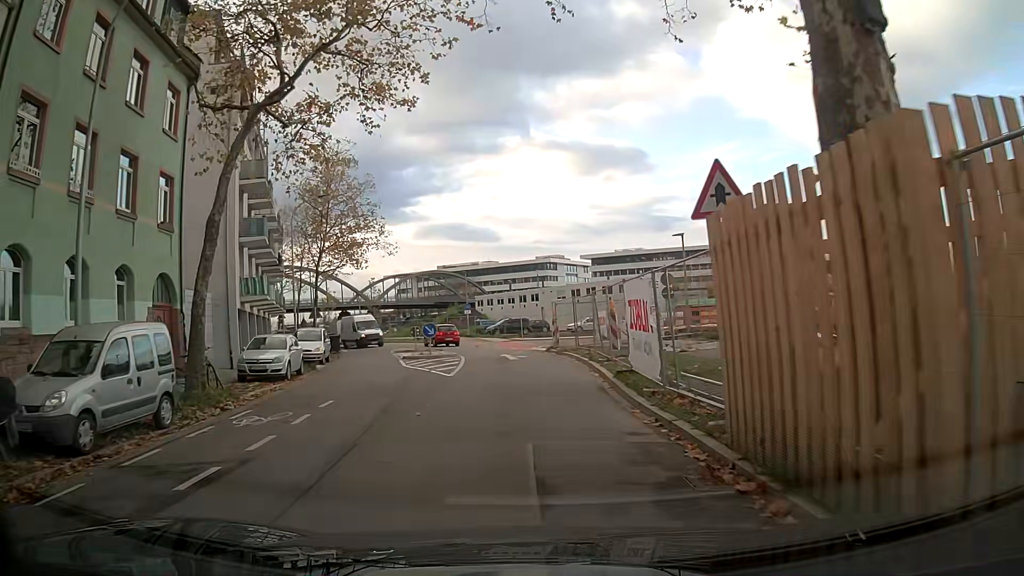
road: tertiary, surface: asphalt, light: Day
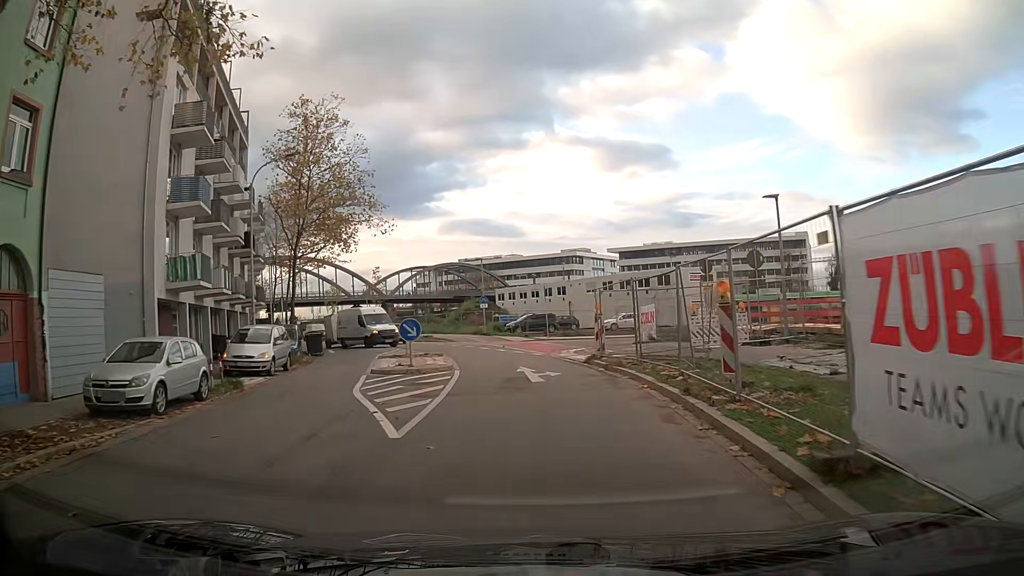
(-0.2, +9.3) m; -2°
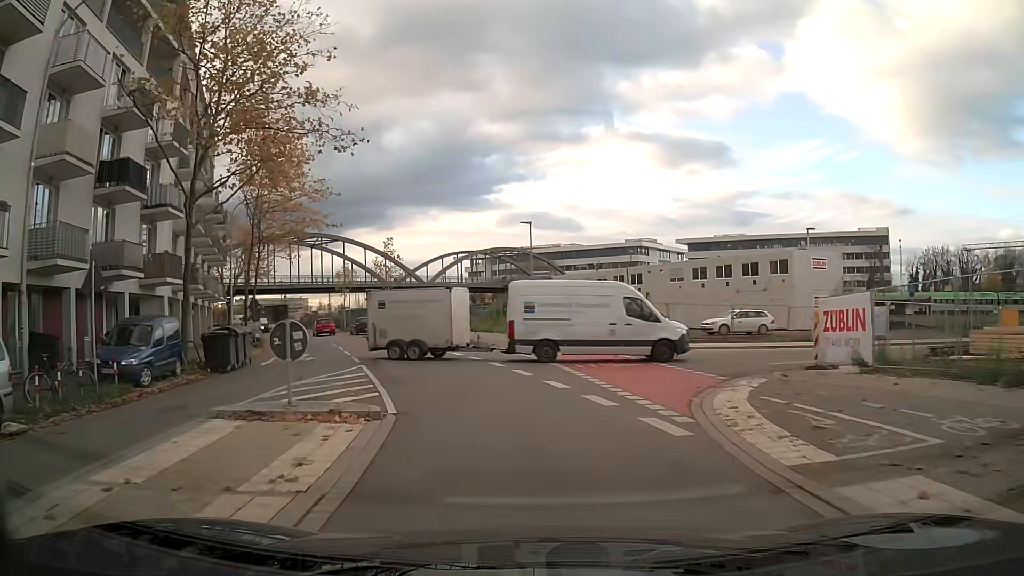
(-0.7, +18.0) m; -5°
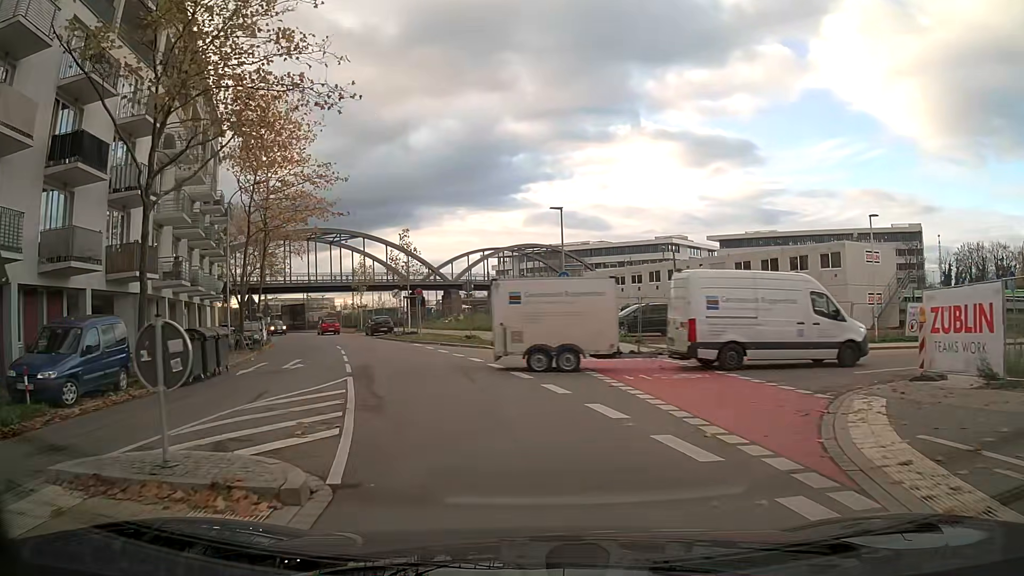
(-0.1, +4.4) m; -2°
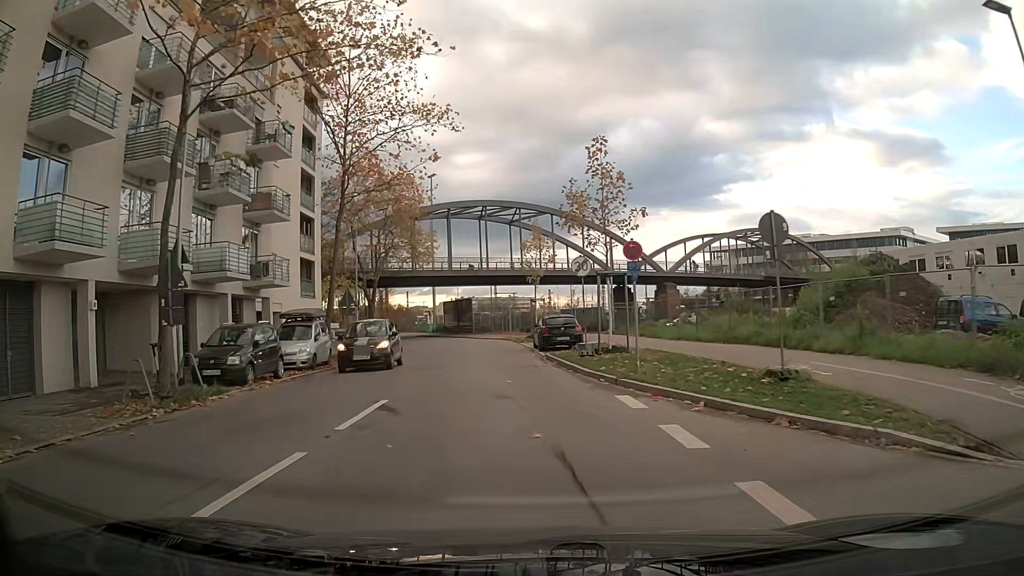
(-3.3, +22.8) m; -16°
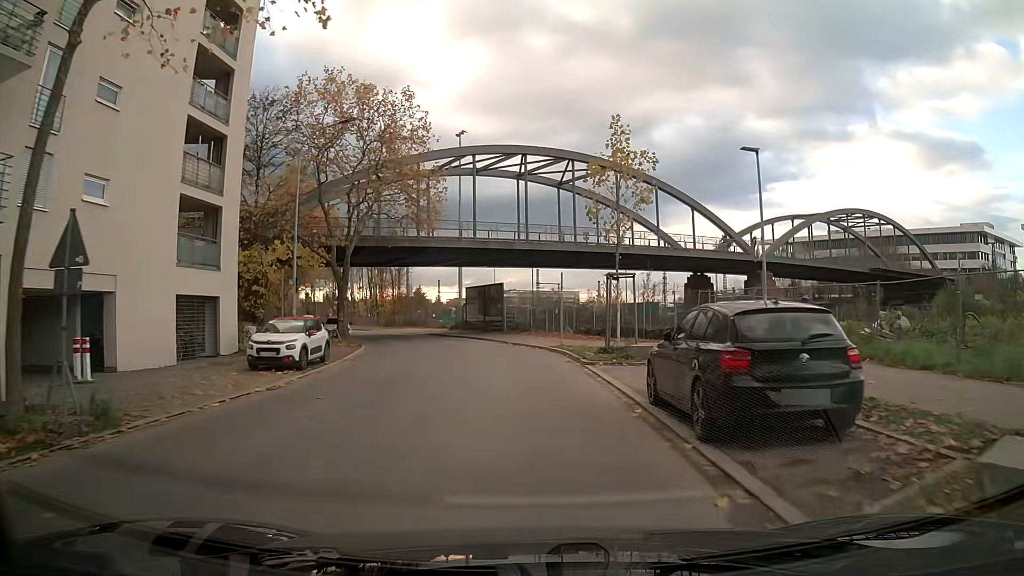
(-0.7, +20.4) m; -4°
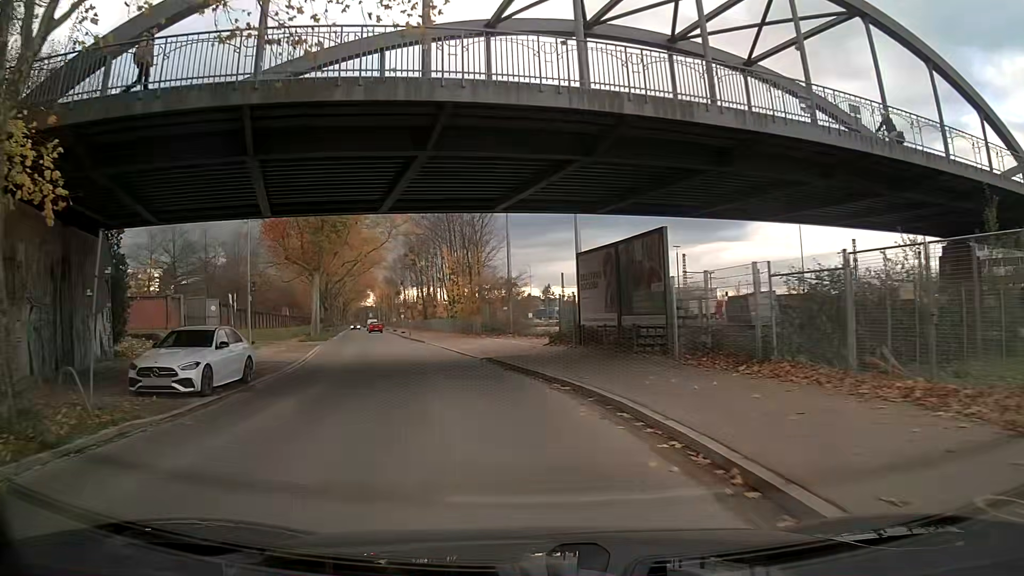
(-2.2, +29.8) m; -13°
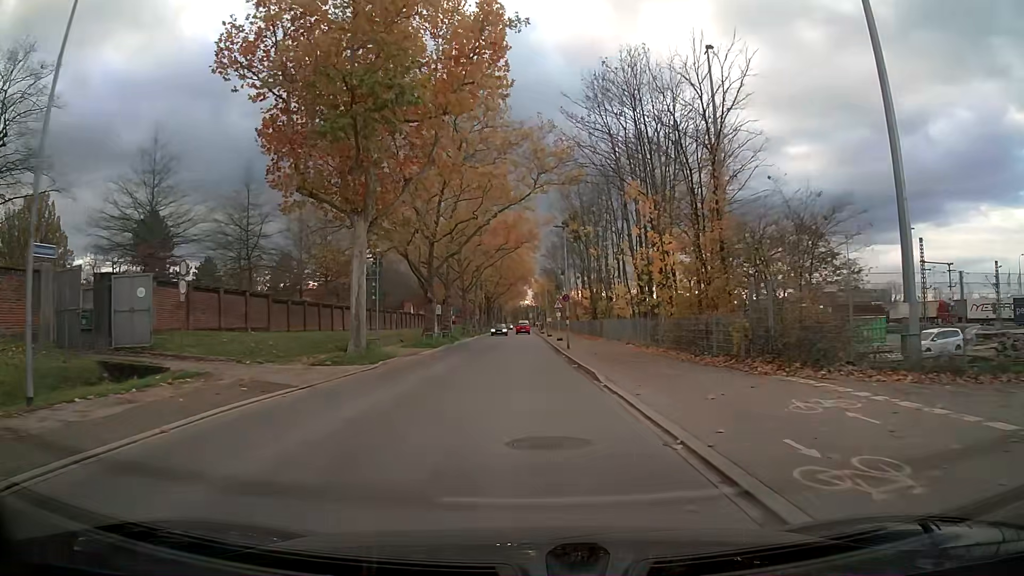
(-3.7, +26.6) m; -12°
(0, +10) (0, +20) (0, +30) (0, +40) (0, +50) (0, +60) (-1, +70) (-1, +80) (-1, +90) (-1, +100) m
